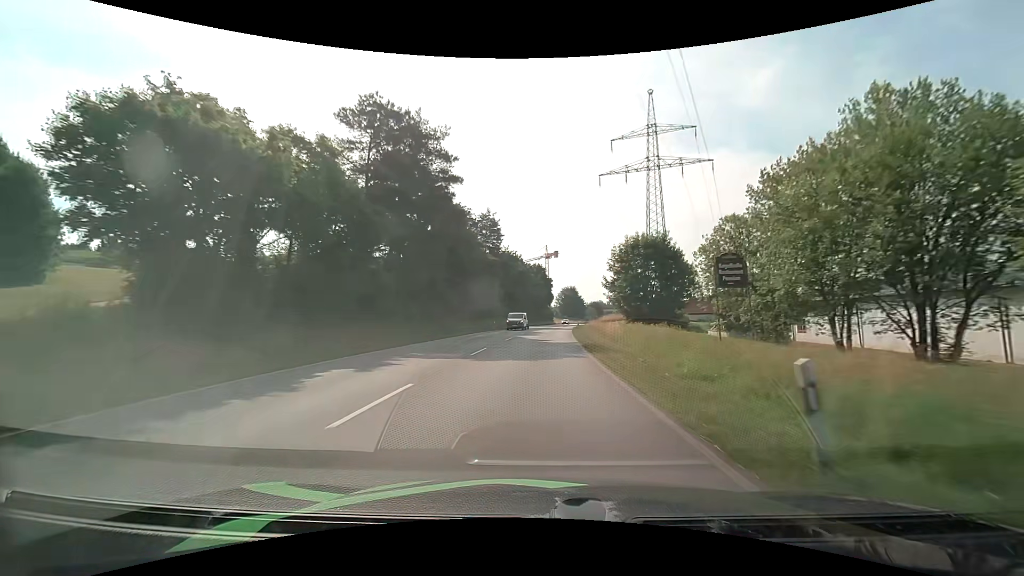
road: primary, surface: asphalt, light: Day
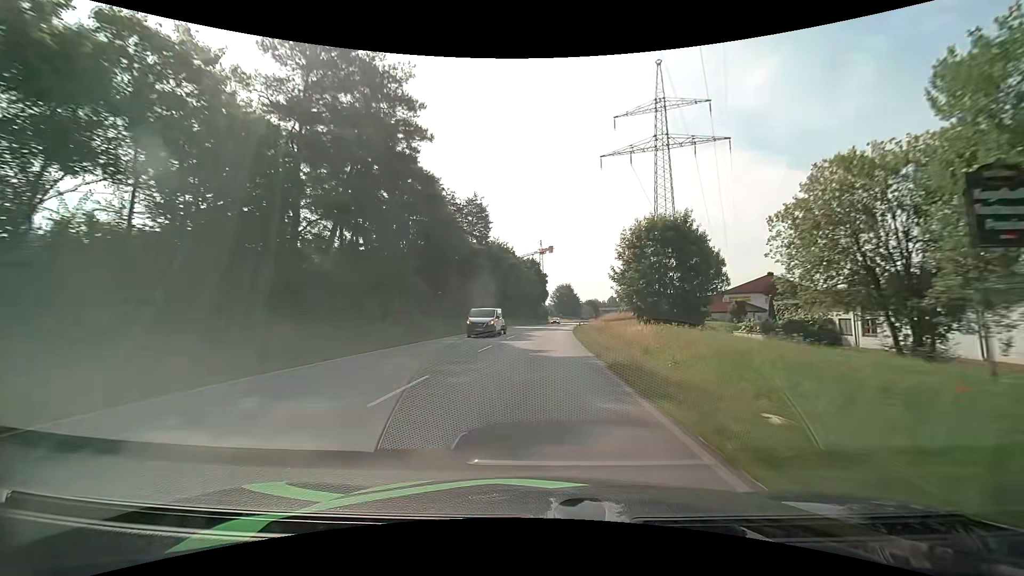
(+0.1, +10.4) m; +1°
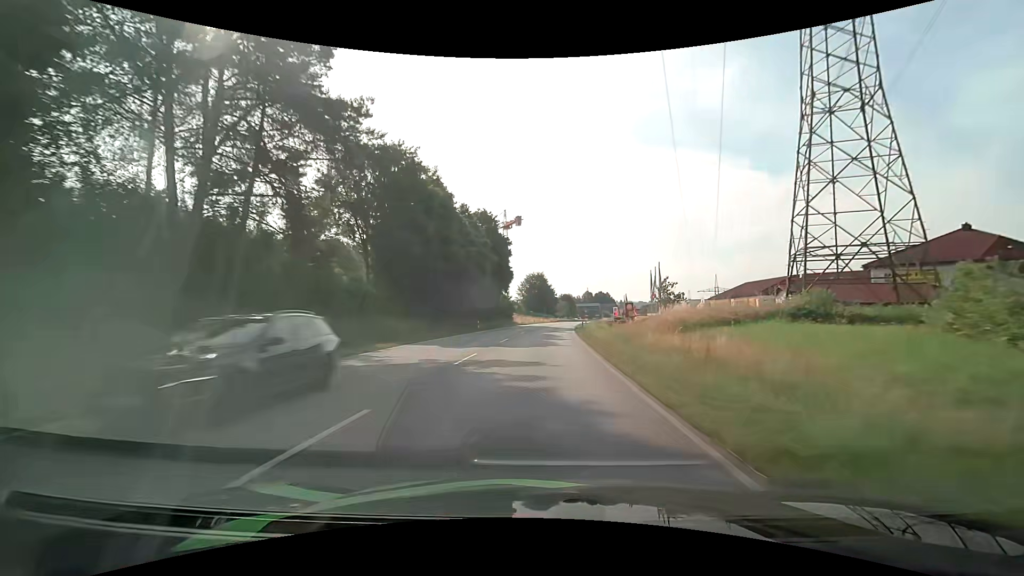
(+1.4, +51.5) m; +3°
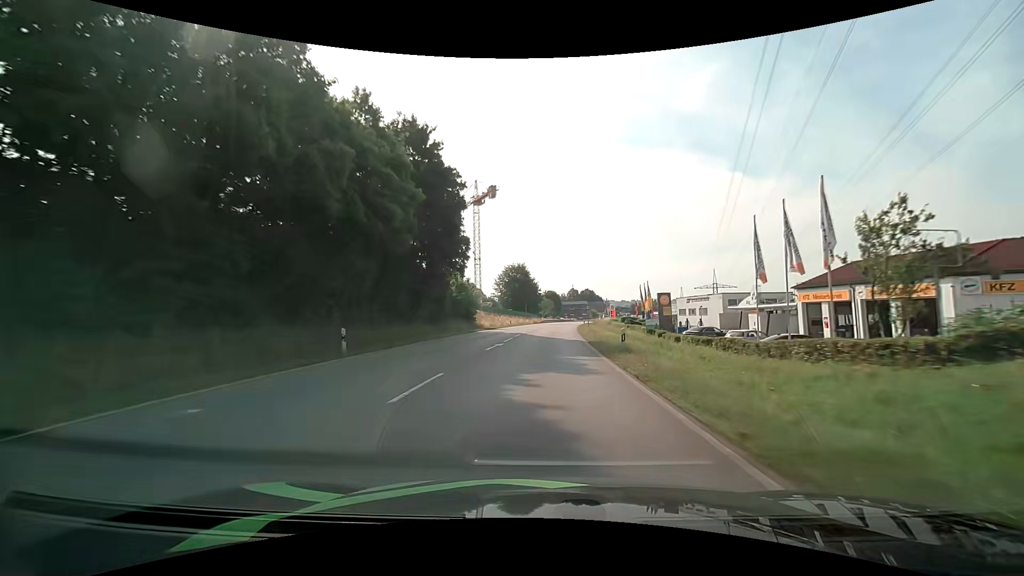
(+0.5, +30.3) m; +2°
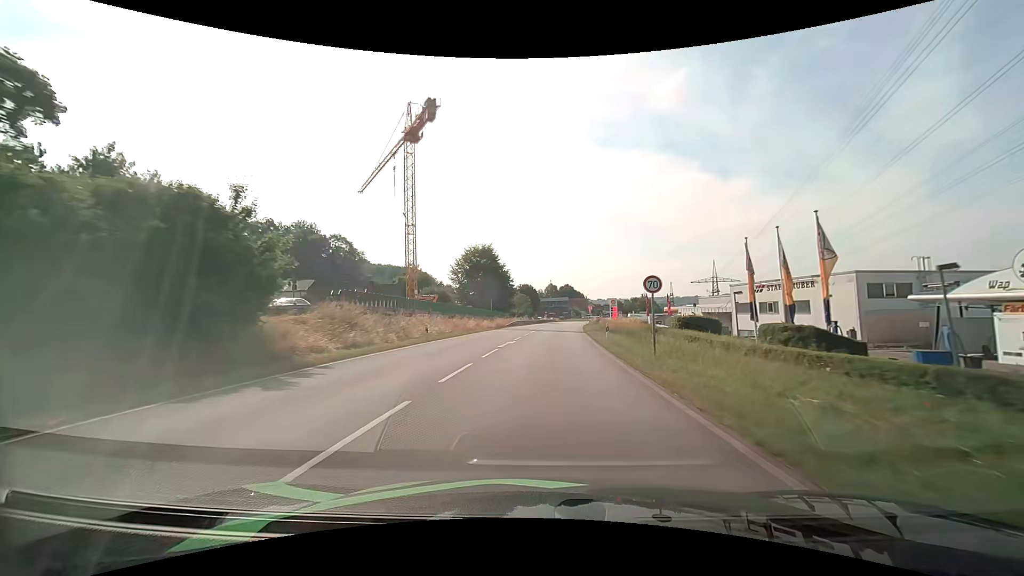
(+1.0, +40.2) m; +3°
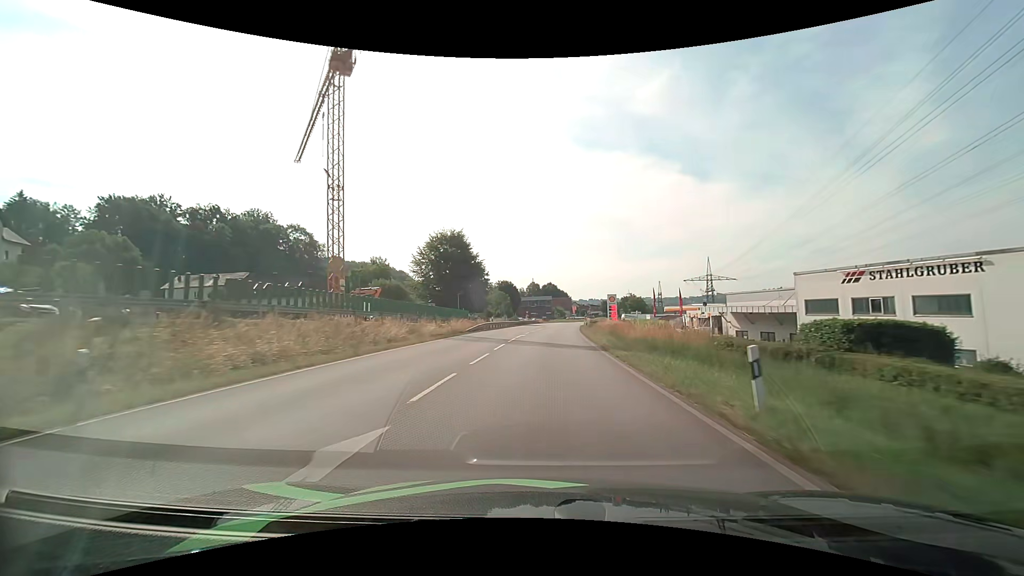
(+0.3, +20.1) m; +2°
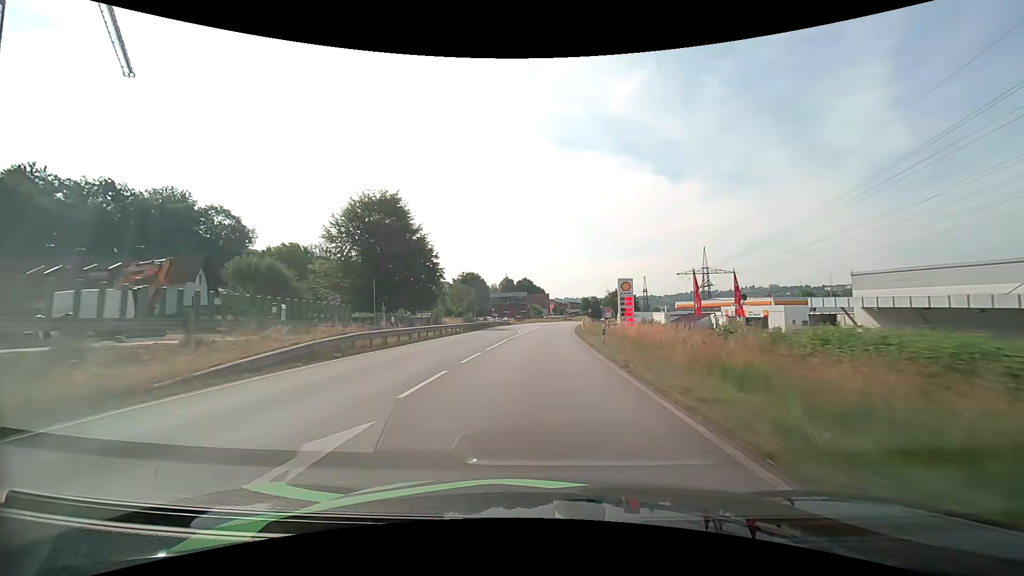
(+0.8, +29.8) m; +3°
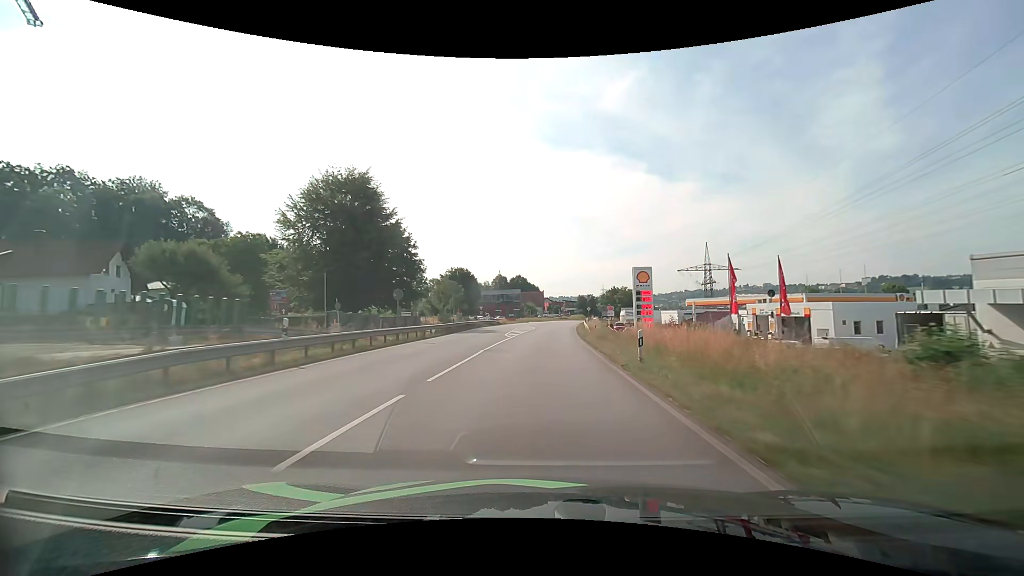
(+0.1, +9.7) m; +1°
(0, +10) (0, +20) (0, +30) (+1, +40) (+1, +50) (+2, +60) (+3, +70) (+4, +80) (+4, +90) (+6, +100) m
